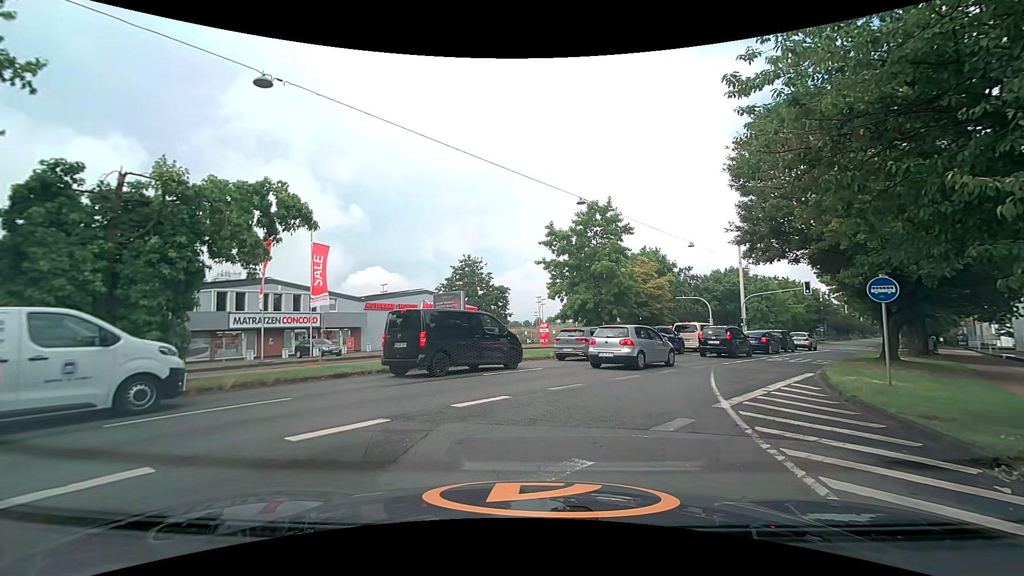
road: primary_link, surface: asphalt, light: Day
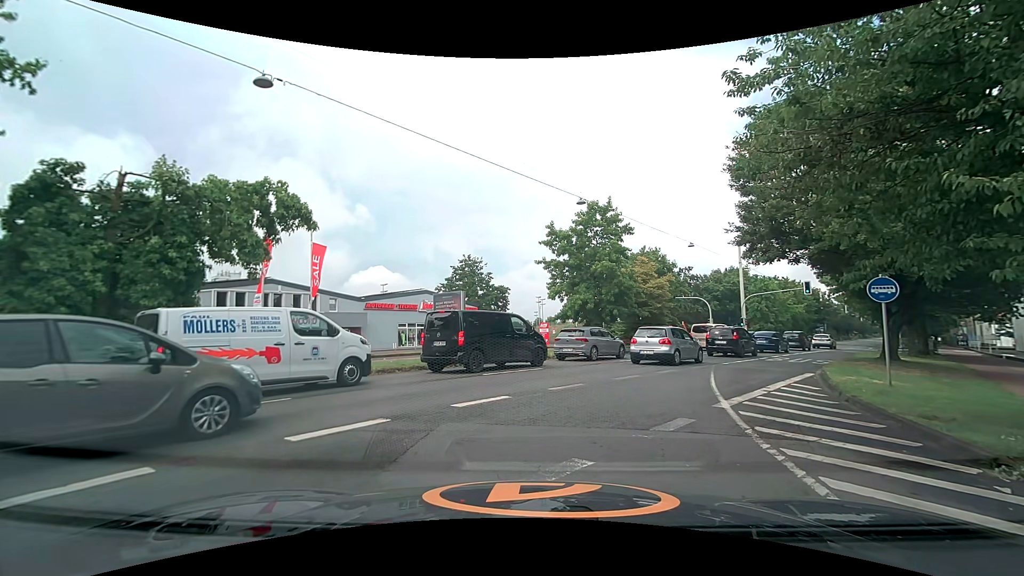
(0.0, 0.0) m; 0°
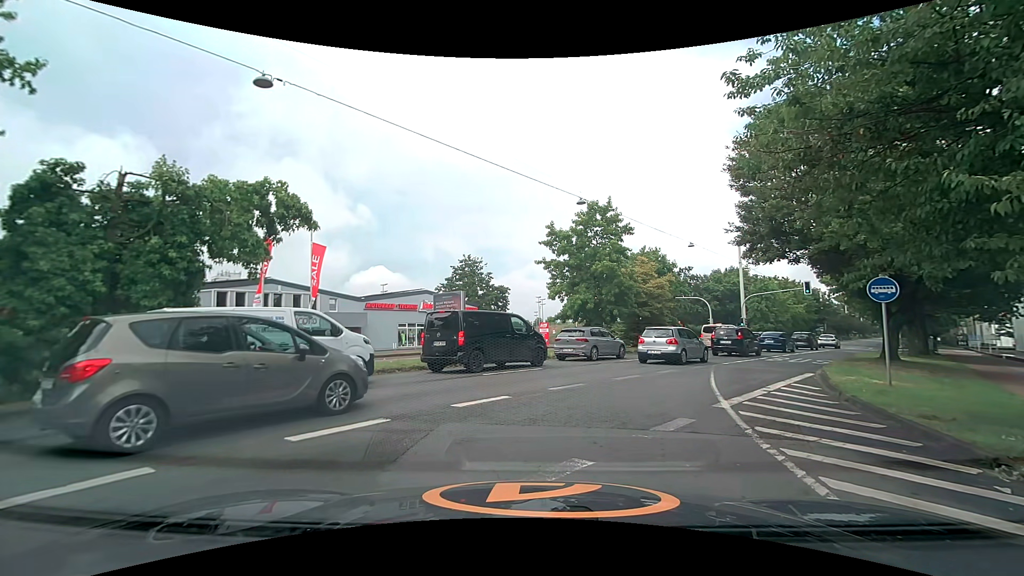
(0.0, 0.0) m; 0°
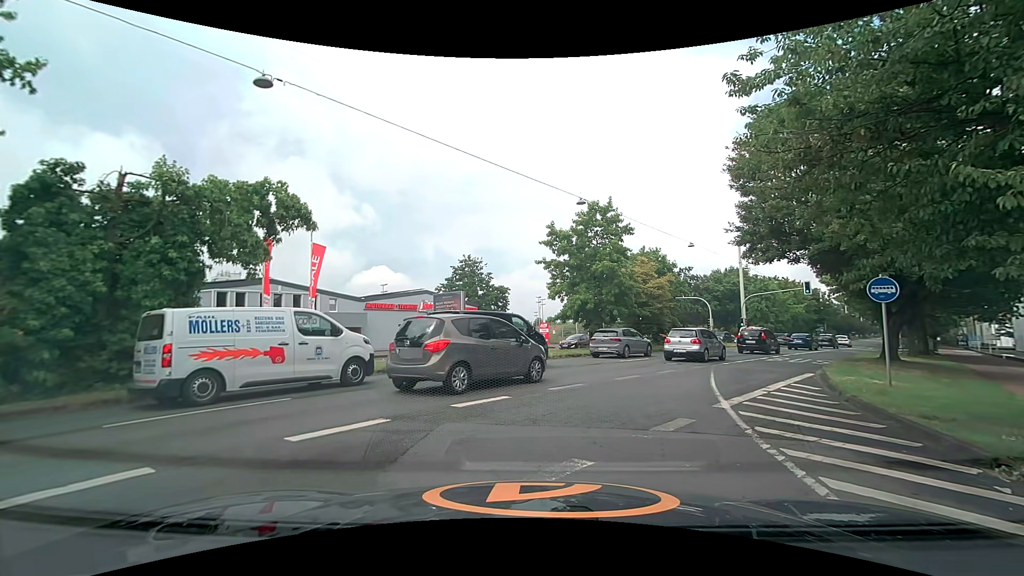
(0.0, 0.0) m; 0°
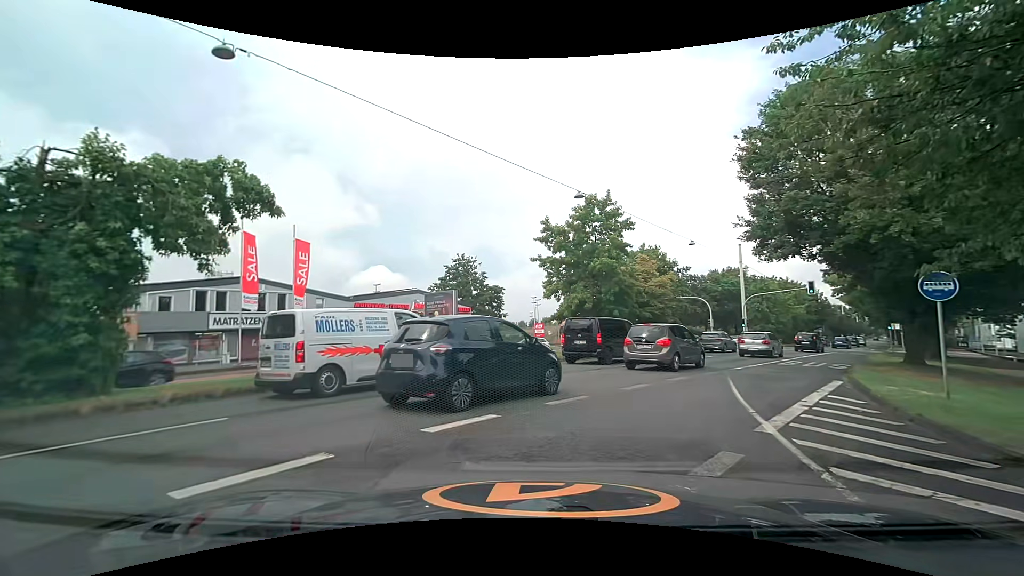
(0.0, +1.9) m; -2°
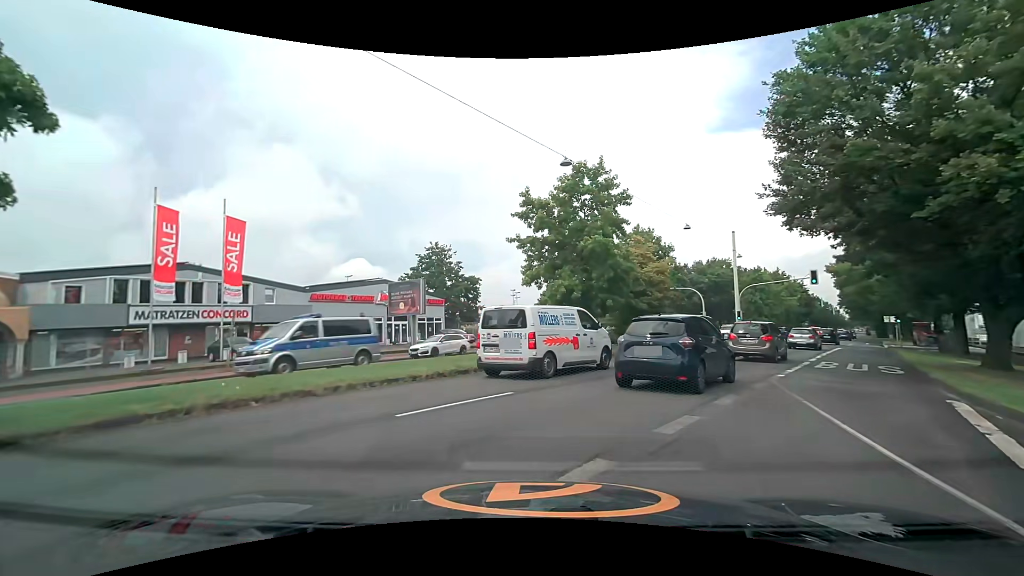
(+0.1, +5.2) m; +2°
(+2, +10) (+6, +19) (+12, +27) (+17, +35) (+23, +44) (+29, +52) (+34, +60) (+40, +69) (+45, +77) (+51, +85) m
